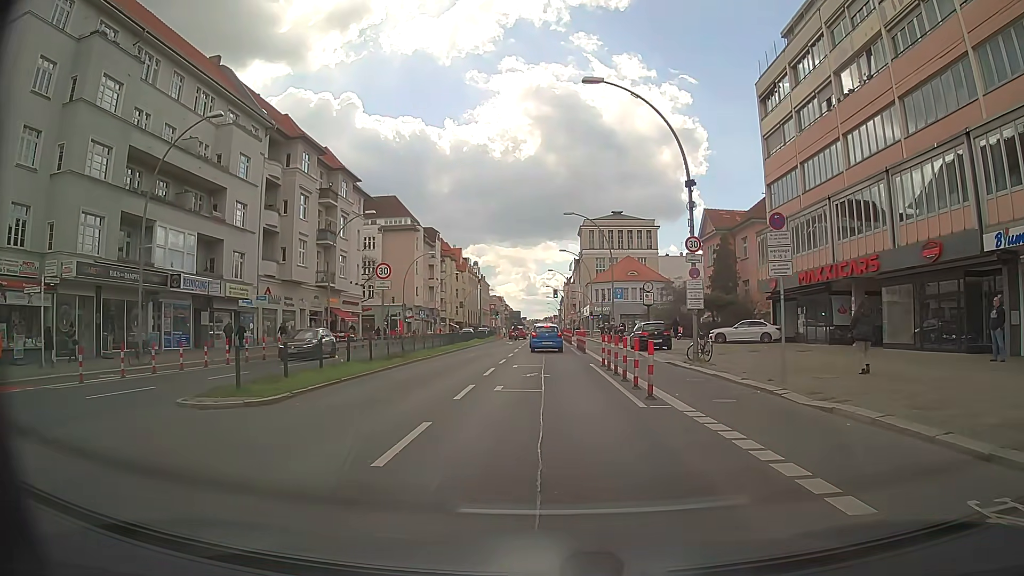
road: primary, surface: asphalt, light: Day
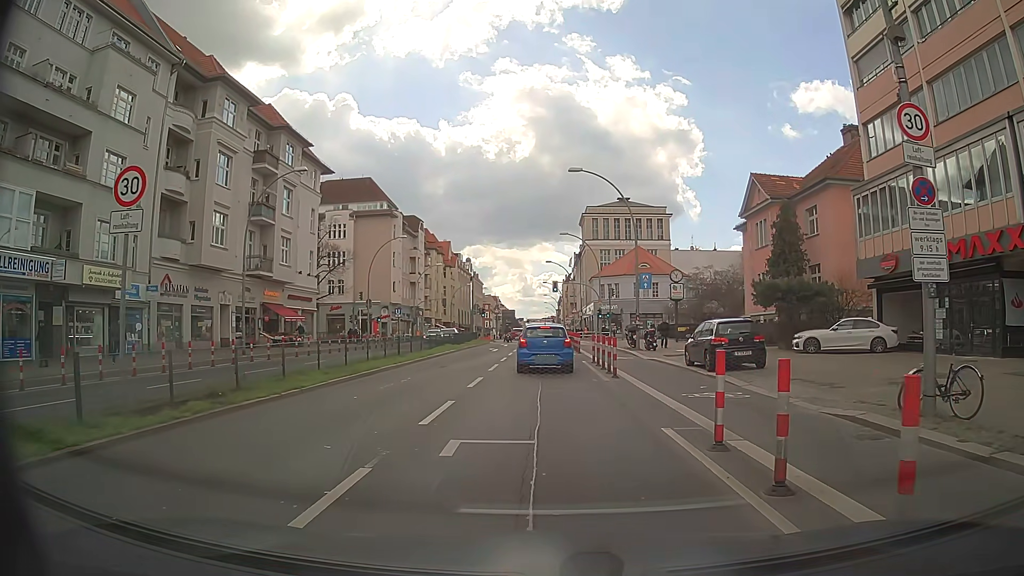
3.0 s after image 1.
(0.0, +15.0) m; +1°
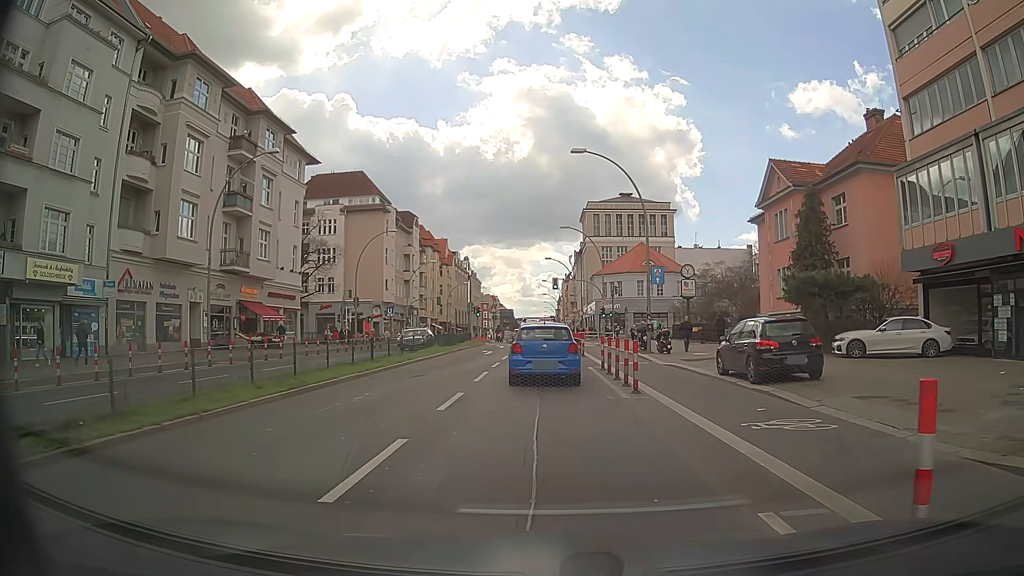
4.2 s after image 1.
(-0.1, +4.1) m; -1°
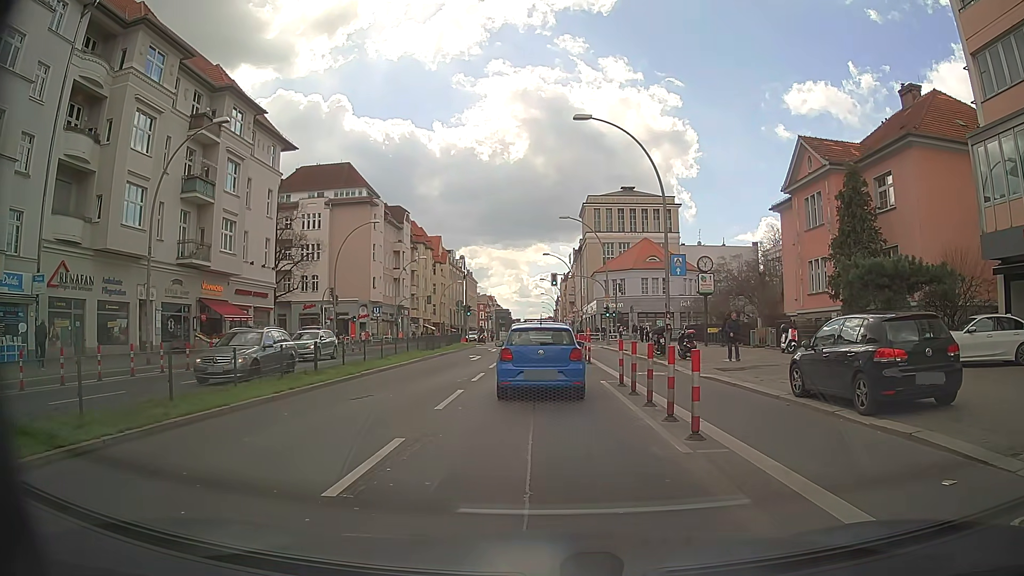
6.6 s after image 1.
(+0.1, +5.6) m; 0°
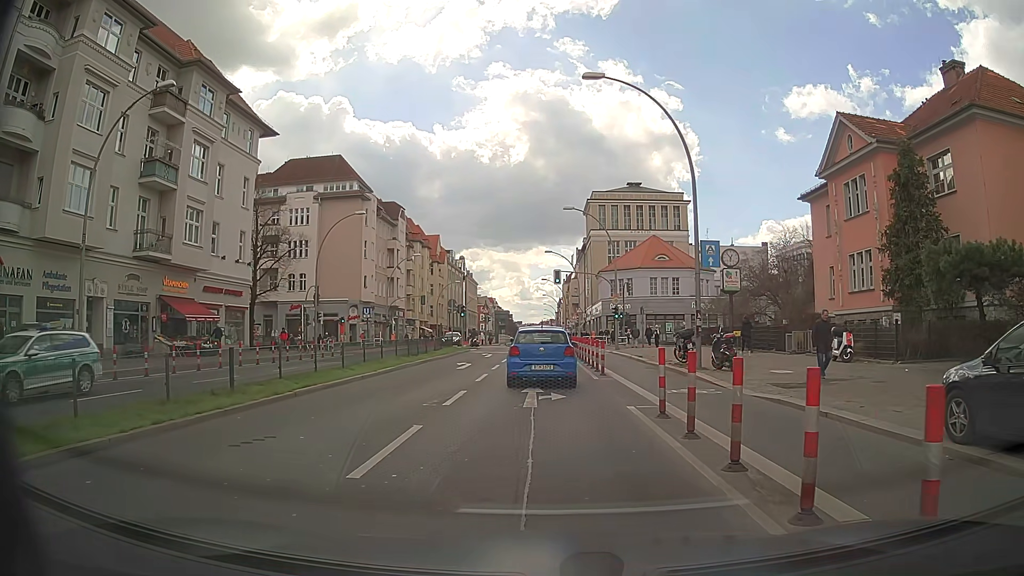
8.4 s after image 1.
(0.0, +5.4) m; 0°
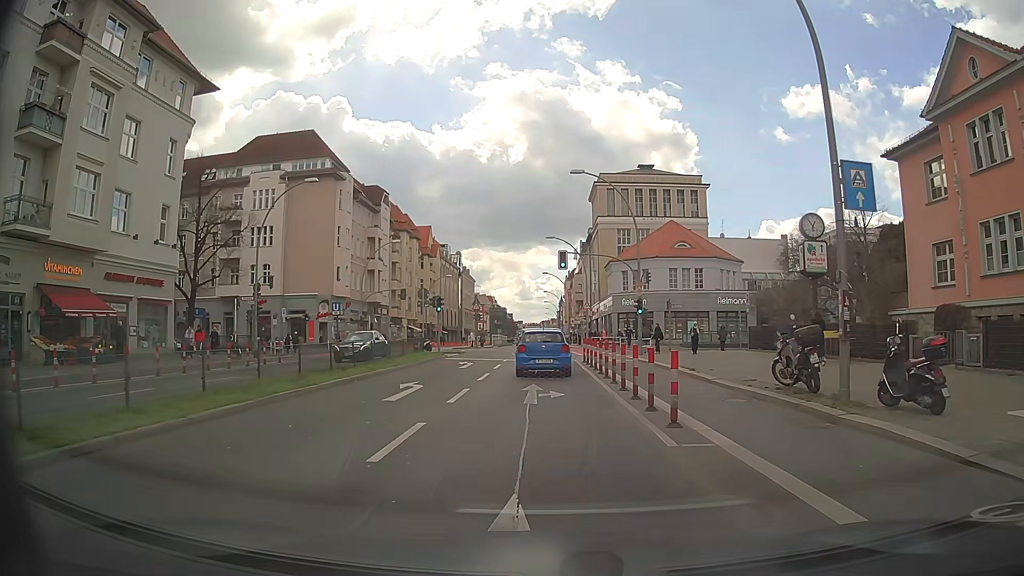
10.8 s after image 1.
(0.0, +11.6) m; +1°
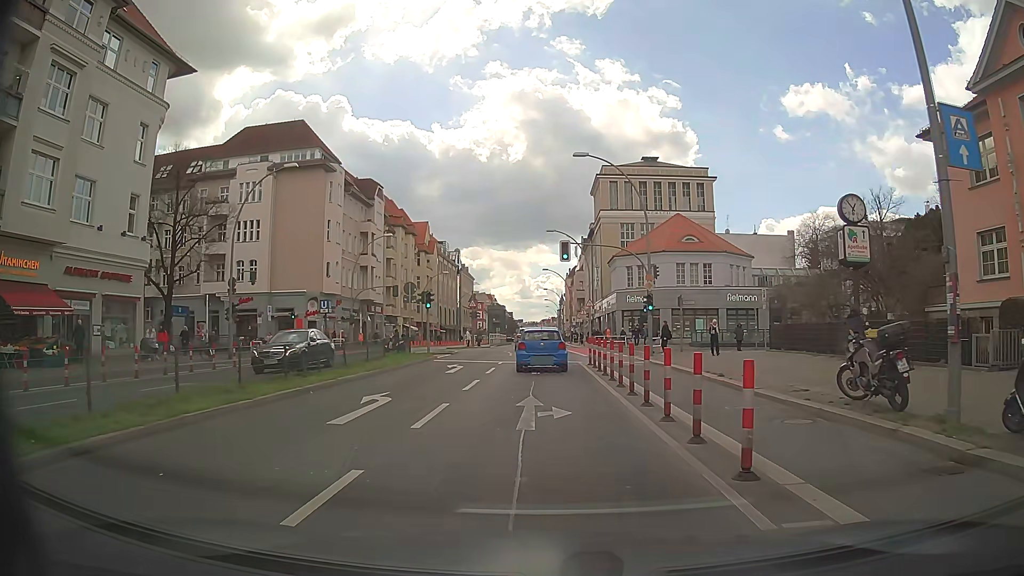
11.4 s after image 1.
(0.0, +3.6) m; 0°
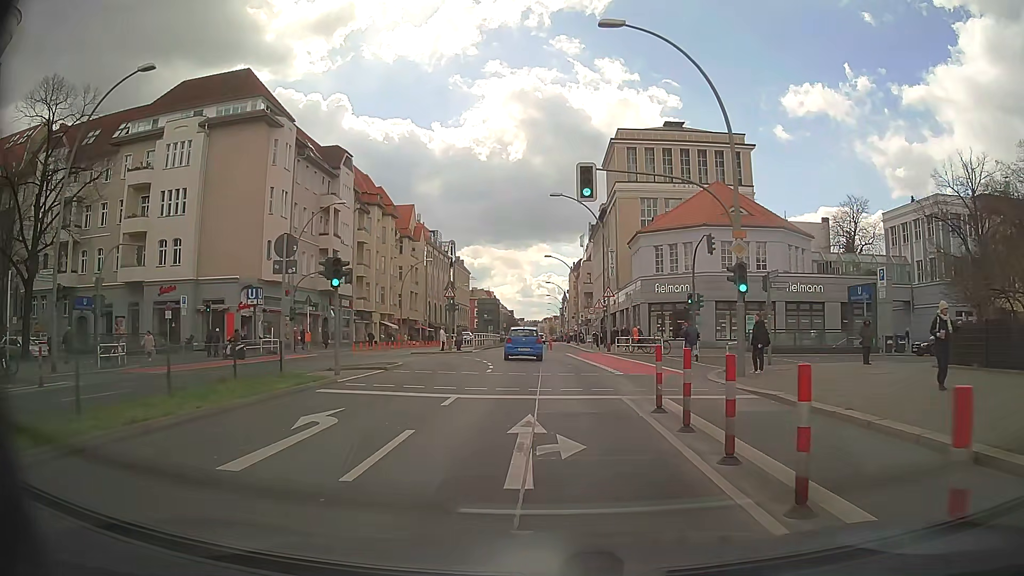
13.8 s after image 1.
(-0.1, +15.6) m; -1°
